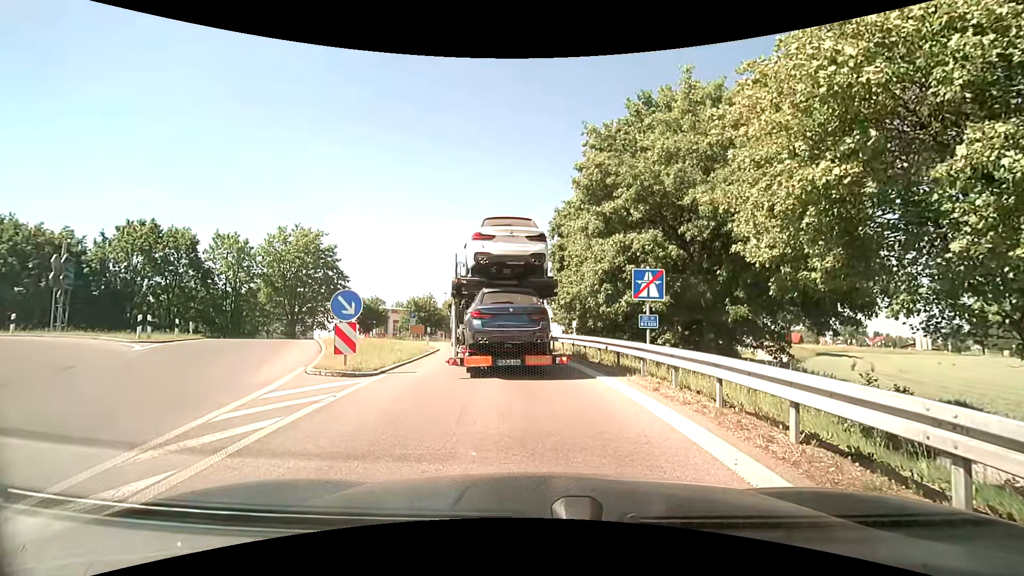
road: motorway_link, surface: asphalt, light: Day
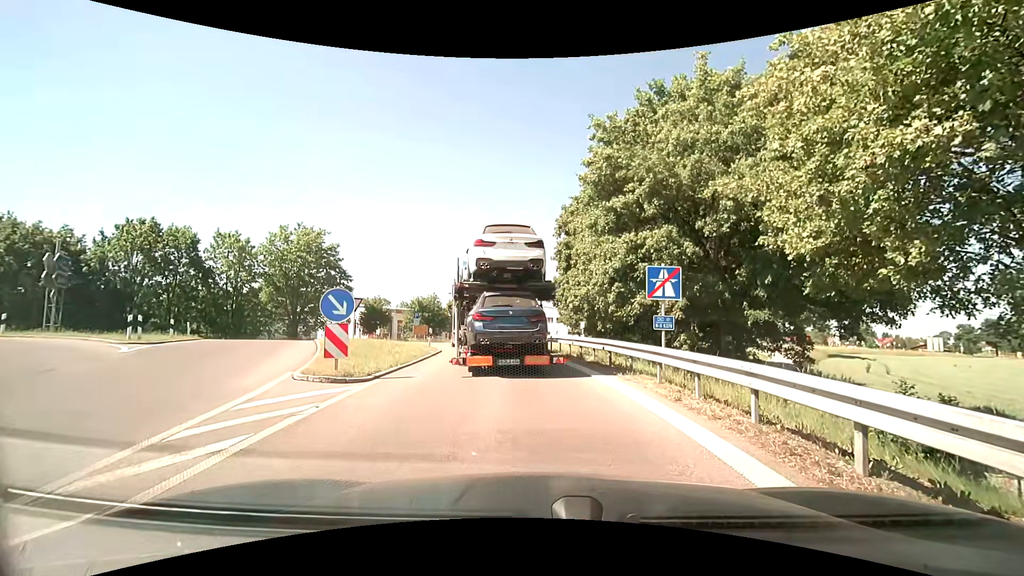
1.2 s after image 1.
(0.0, +0.9) m; 0°
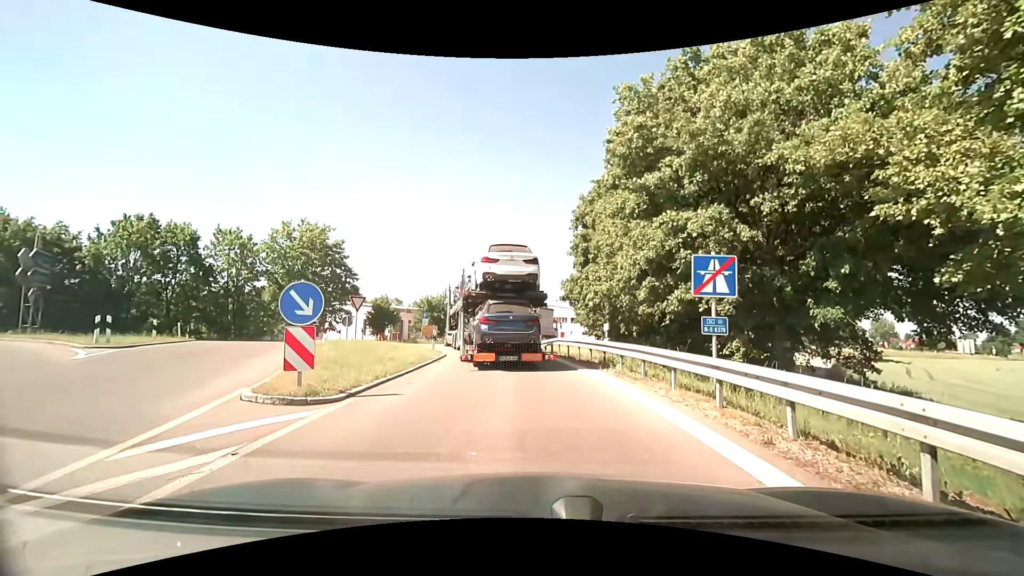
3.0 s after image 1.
(0.0, +2.6) m; +1°
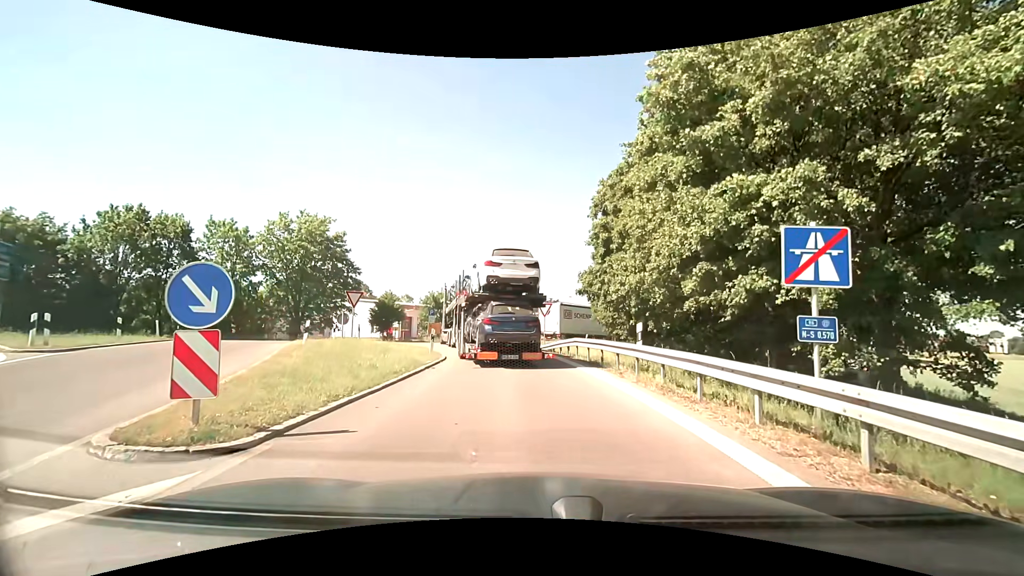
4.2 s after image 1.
(0.0, +3.2) m; -1°
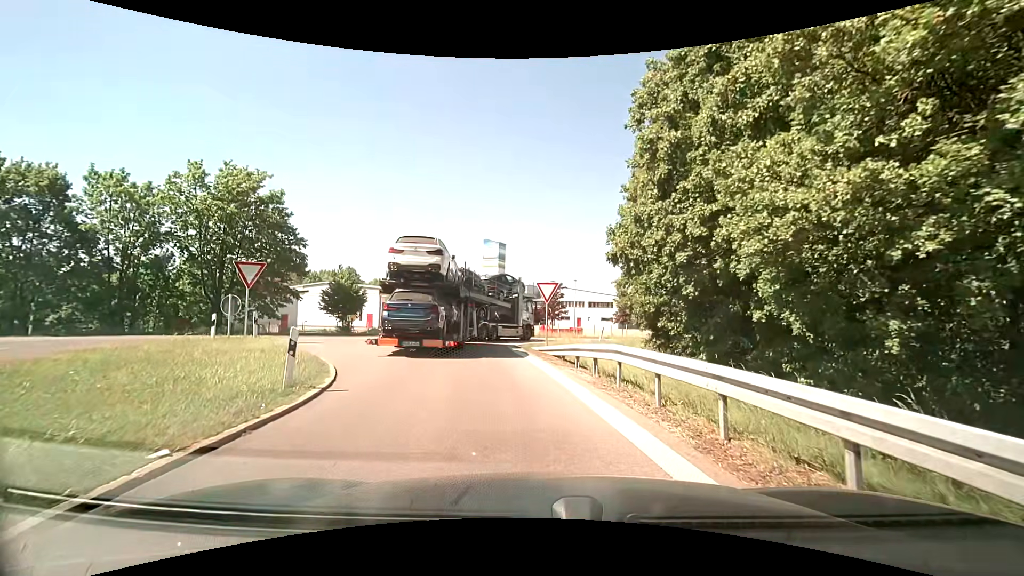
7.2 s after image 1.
(0.0, +11.1) m; 0°
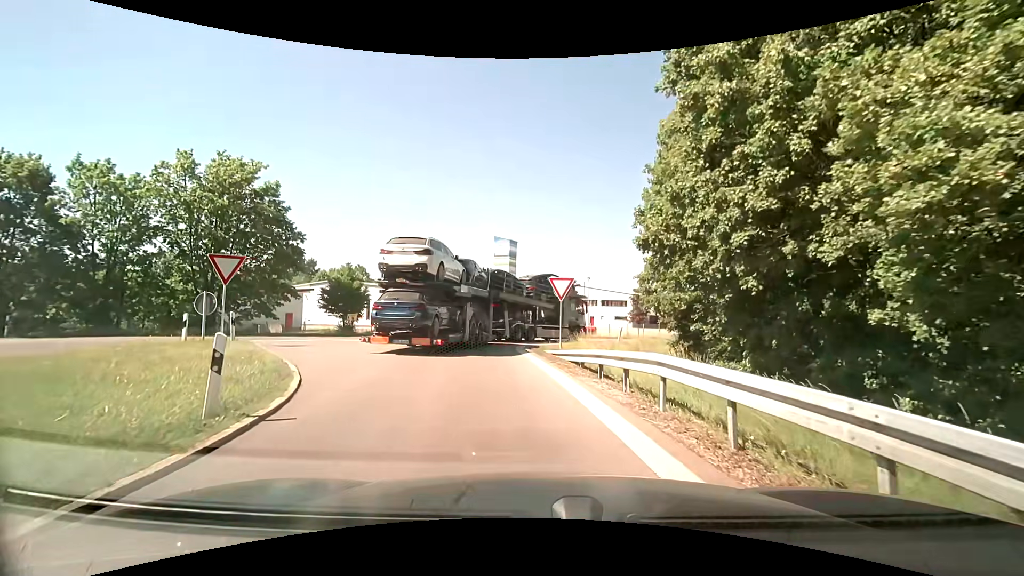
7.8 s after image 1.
(0.0, +2.4) m; -2°
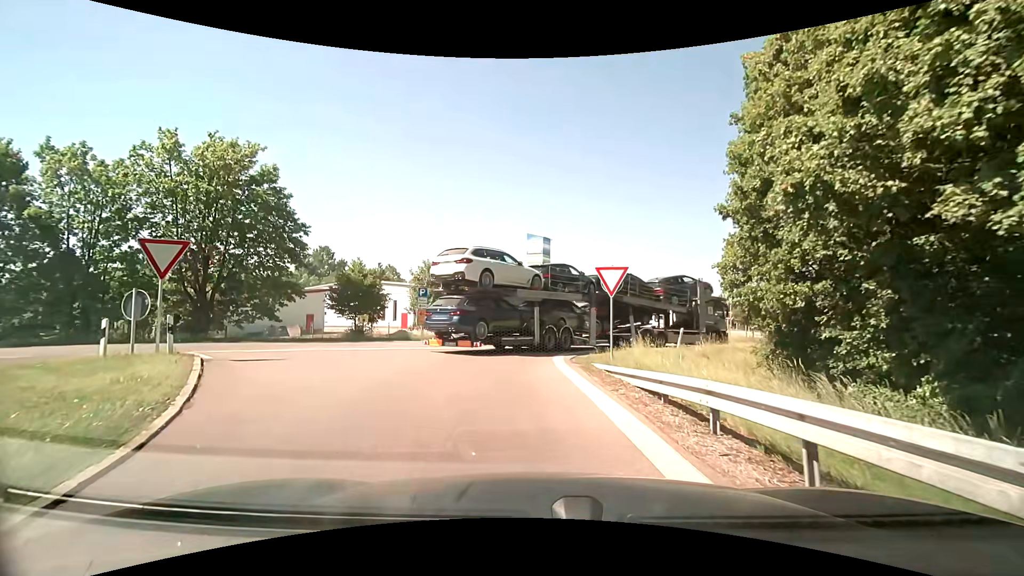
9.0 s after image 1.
(-0.1, +5.0) m; -2°
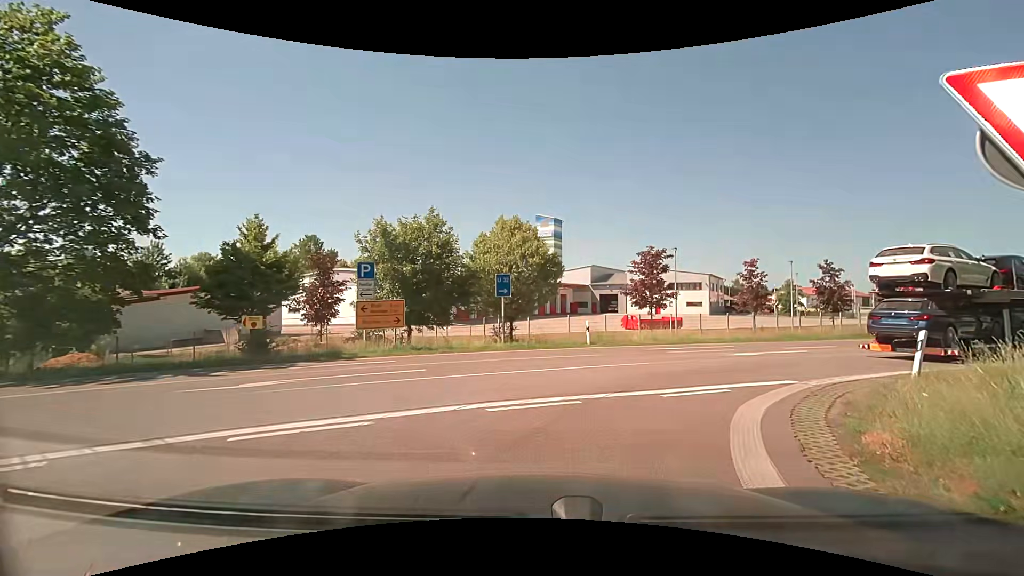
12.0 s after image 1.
(-1.1, +13.6) m; -3°
(+2, +10) (+9, +17) (+18, +22) (+26, +27) (+35, +32) (+43, +37) (+52, +43) (+60, +48) (+69, +53) (+78, +58) m
